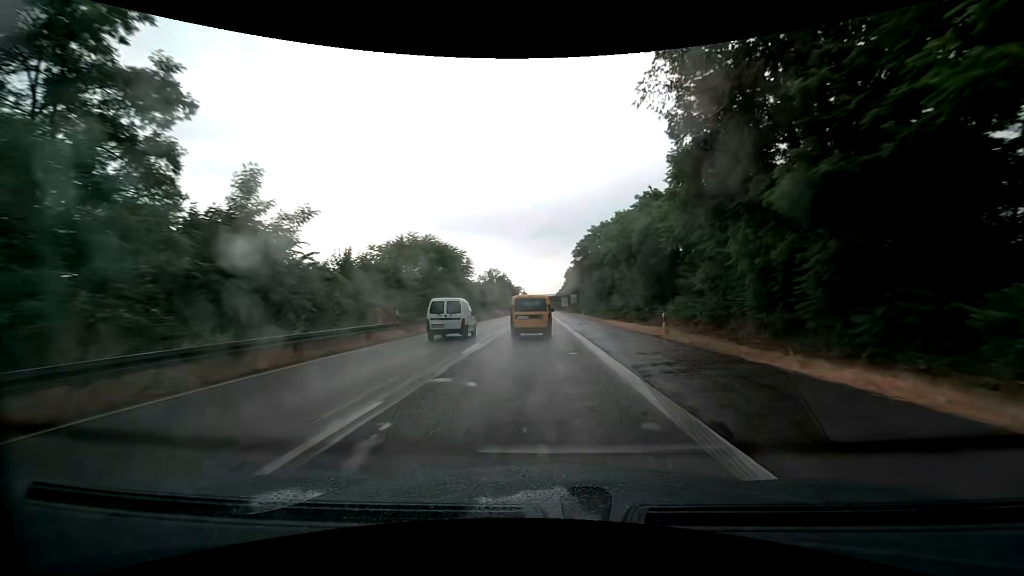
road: trunk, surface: asphalt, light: Day
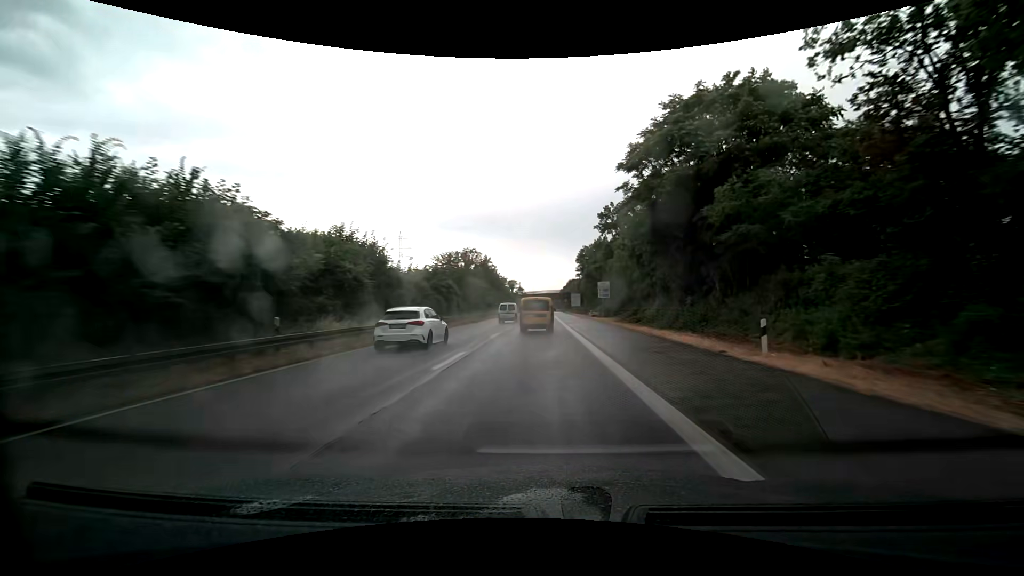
(+0.2, +61.2) m; 0°
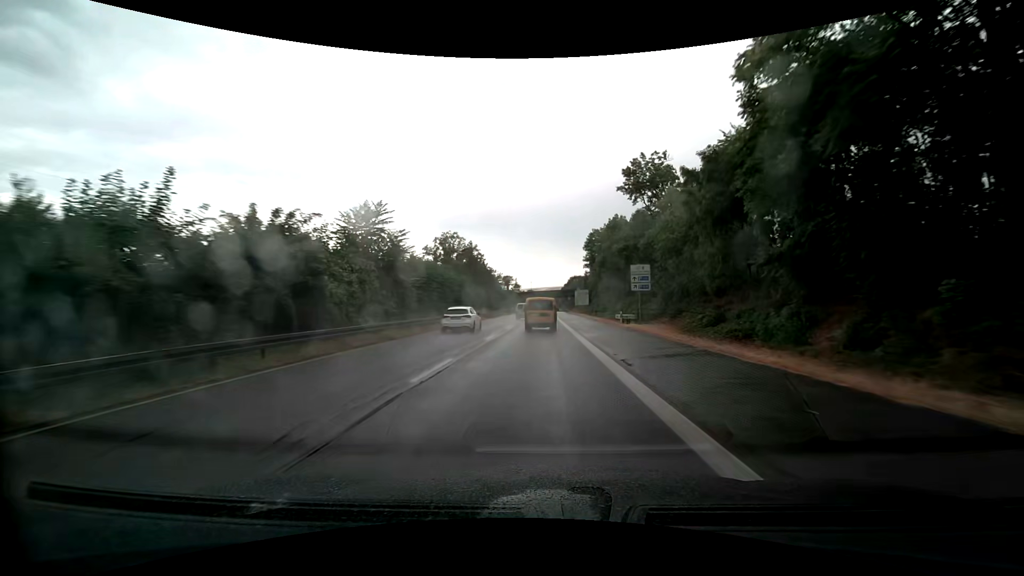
(0.0, +24.8) m; 0°
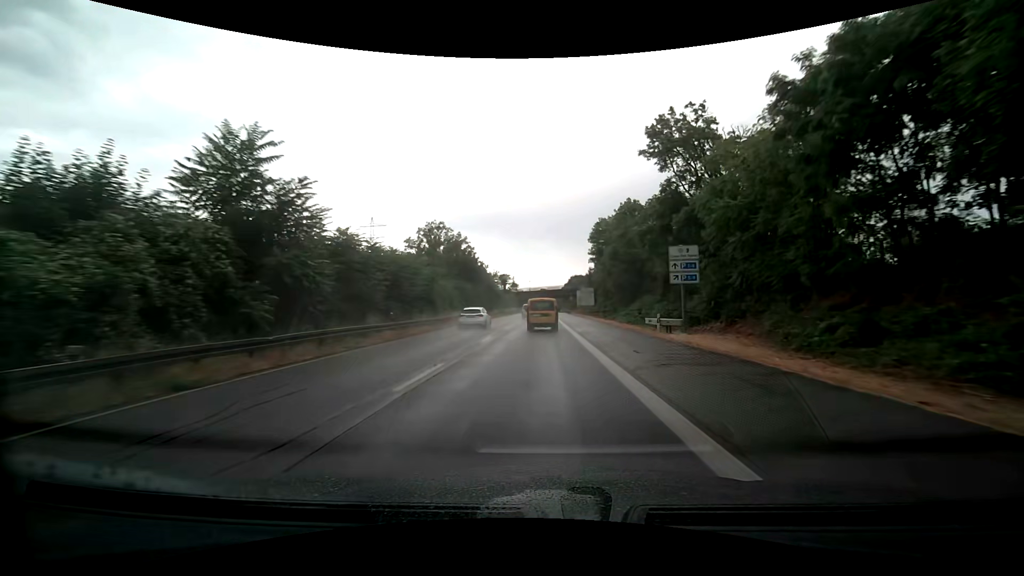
(0.0, +12.5) m; 0°
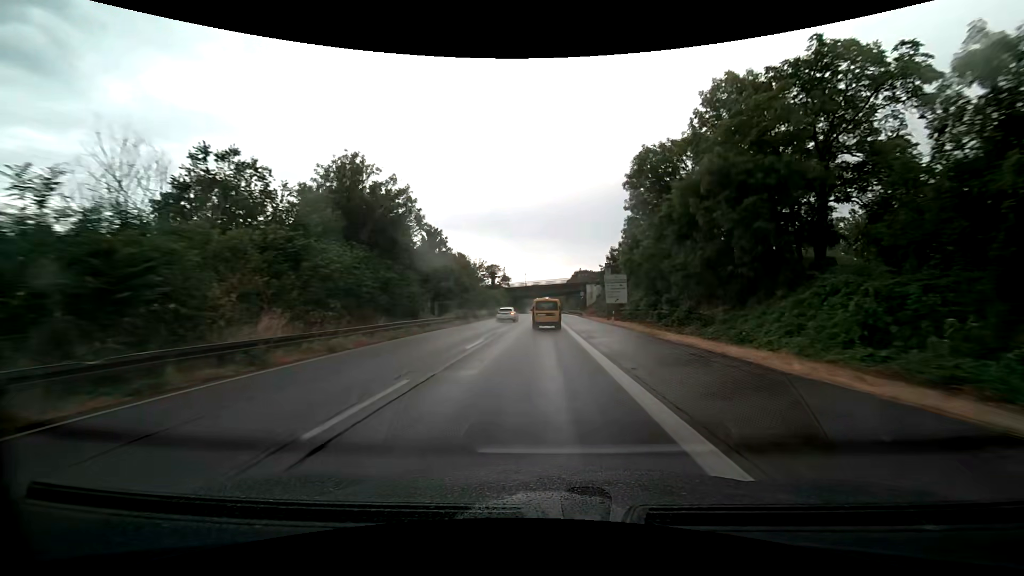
(+0.1, +37.3) m; +1°
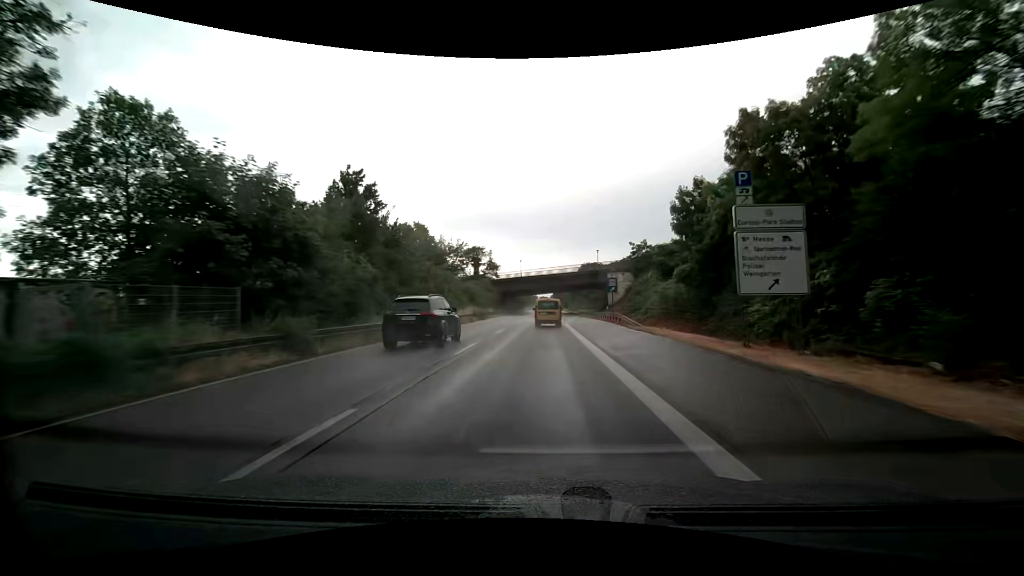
(-0.4, +37.2) m; -1°
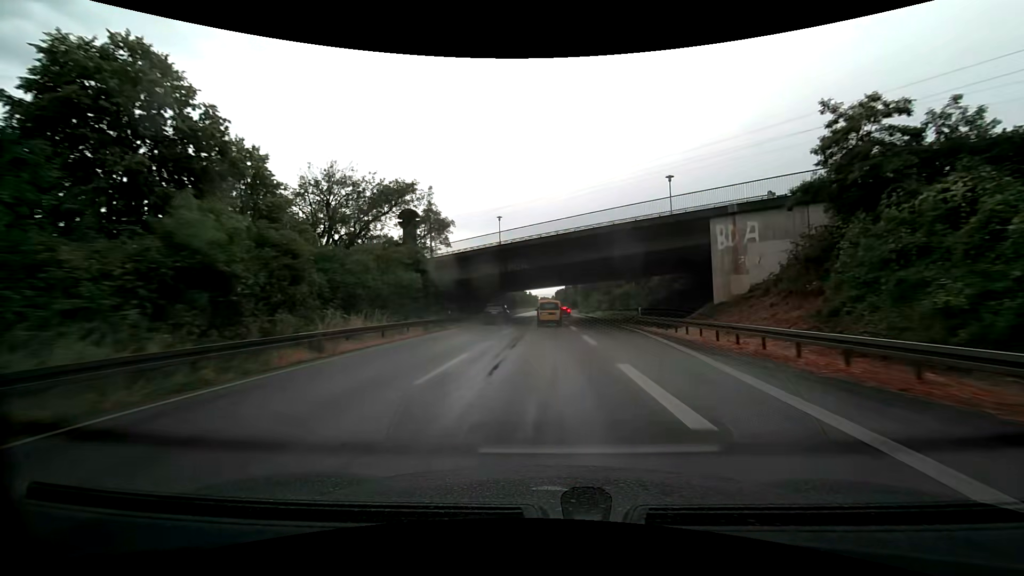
(+0.2, +50.5) m; 0°
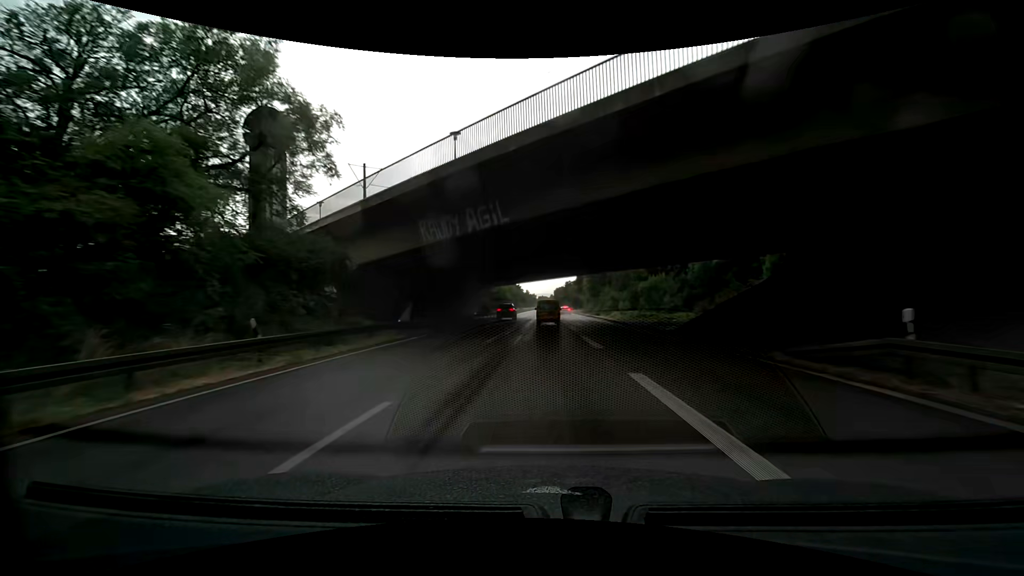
(-0.1, +25.7) m; 0°
(0, +10) (0, +20) (0, +30) (0, +40) (0, +50) (0, +60) (0, +70) (+1, +80) (+1, +90) (0, +100) m
